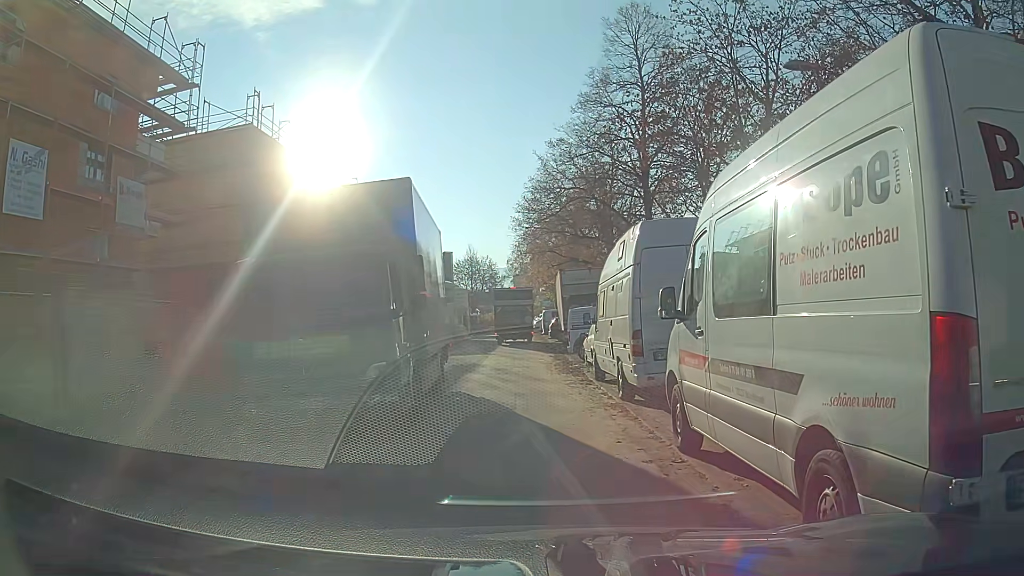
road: residential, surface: asphalt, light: Day
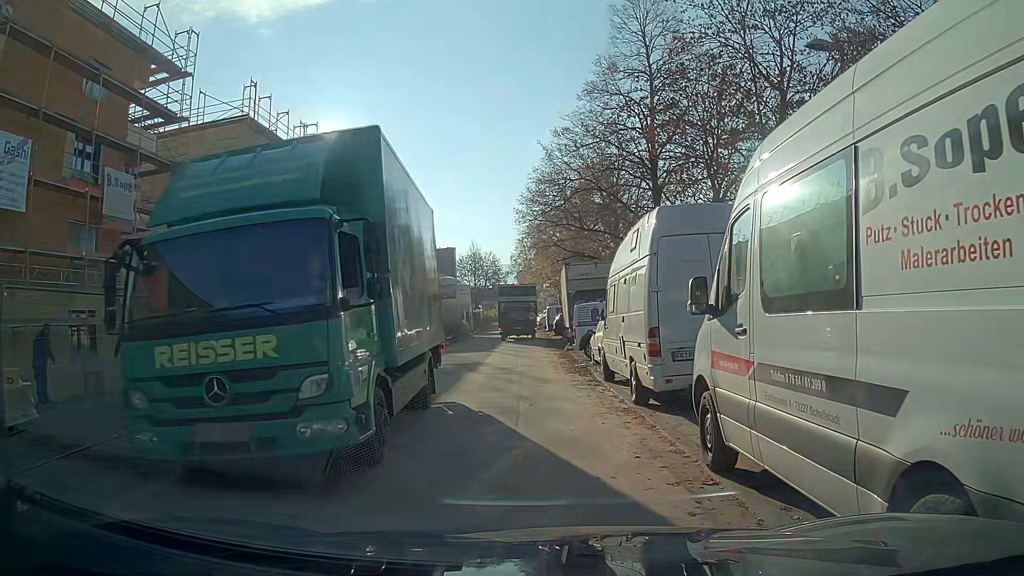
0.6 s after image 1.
(0.0, +1.0) m; 0°
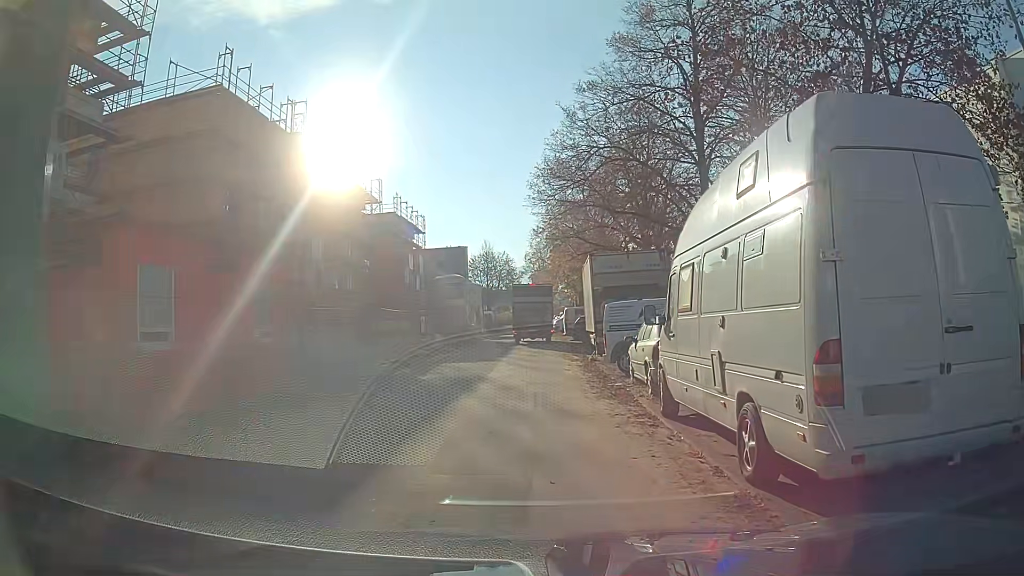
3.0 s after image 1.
(0.0, +5.2) m; -3°
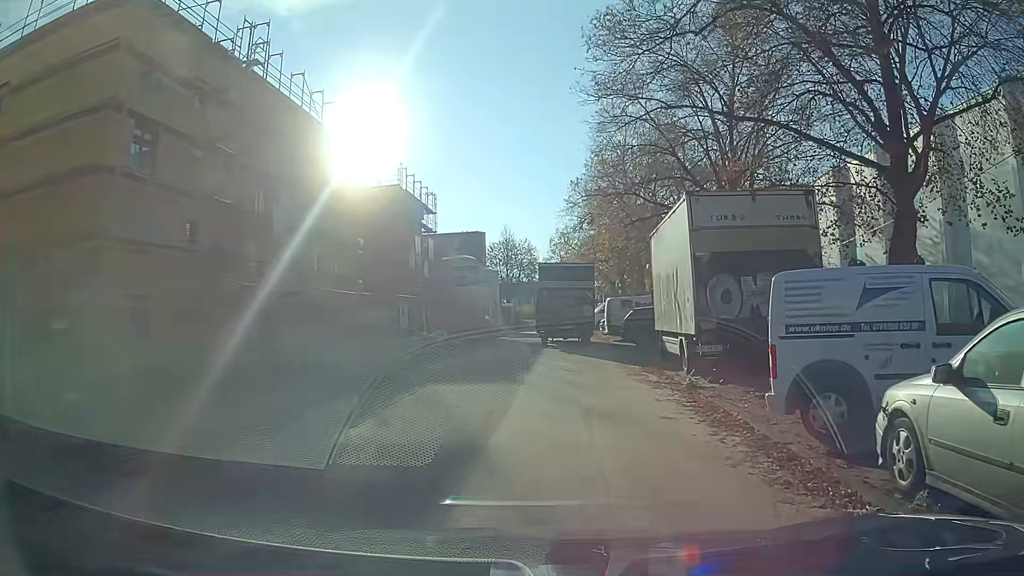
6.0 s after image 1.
(-0.2, +10.3) m; +1°
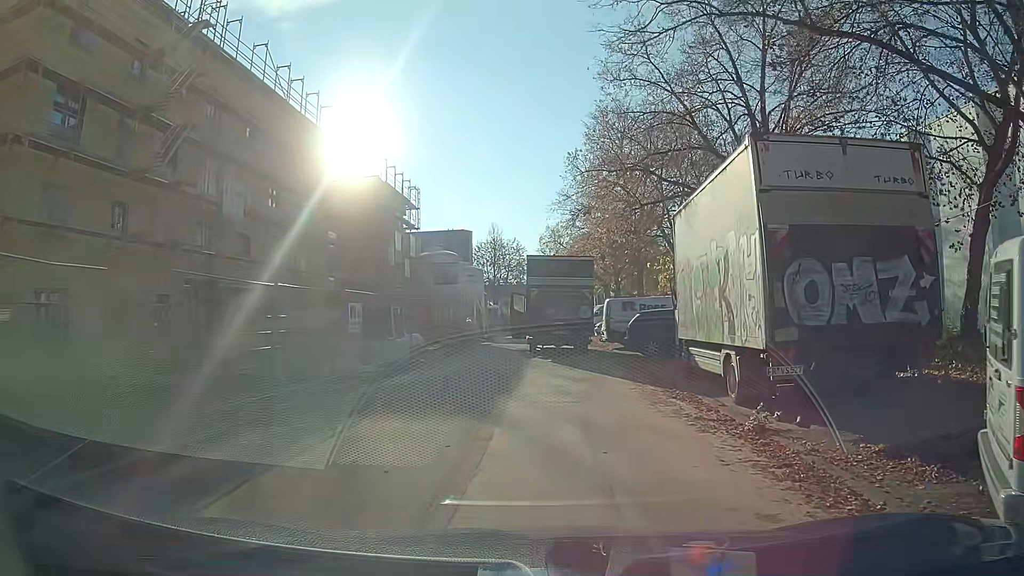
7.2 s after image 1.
(0.0, +4.2) m; -1°
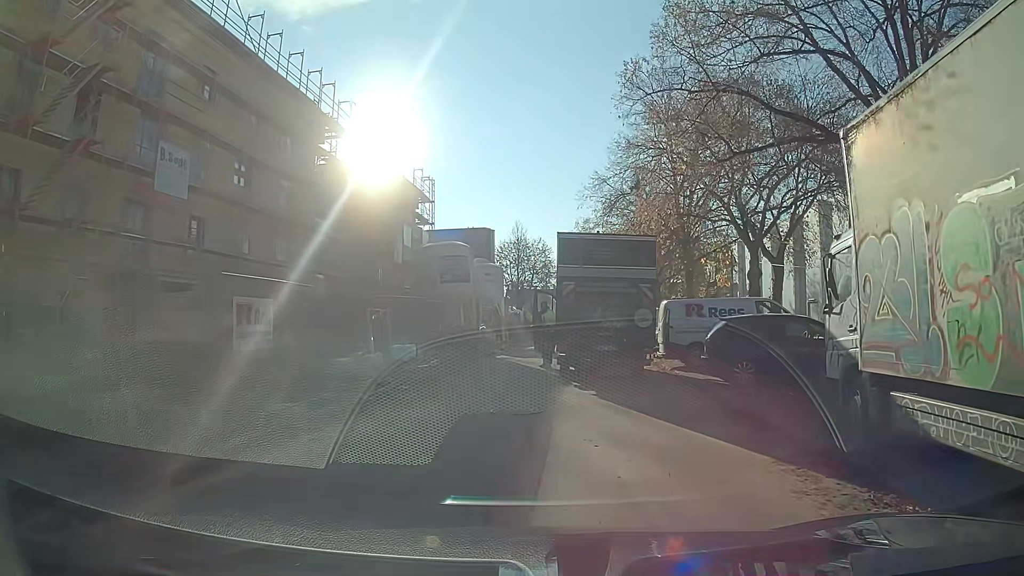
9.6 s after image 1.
(-0.1, +7.0) m; -1°
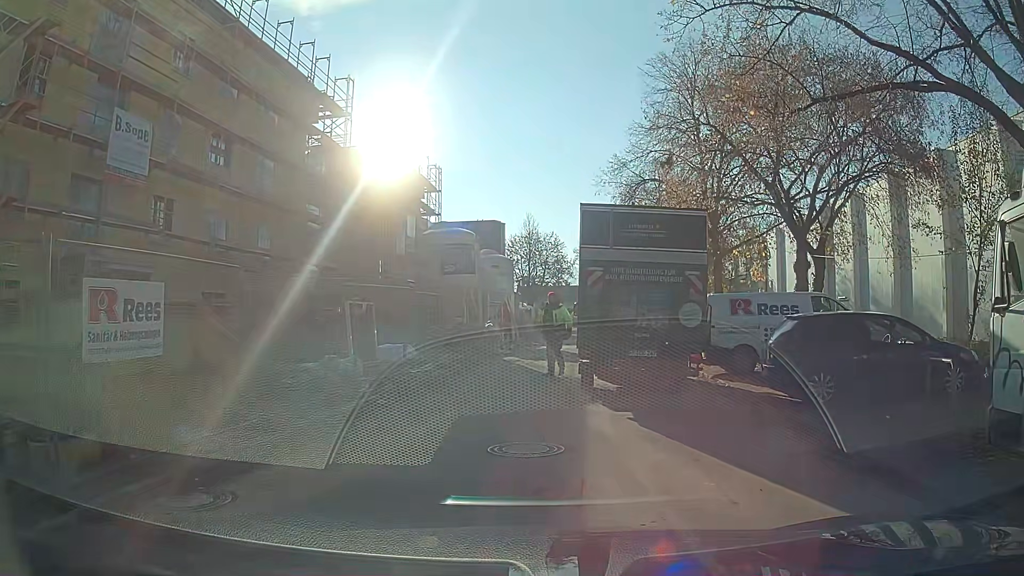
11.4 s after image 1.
(+0.1, +3.2) m; +2°
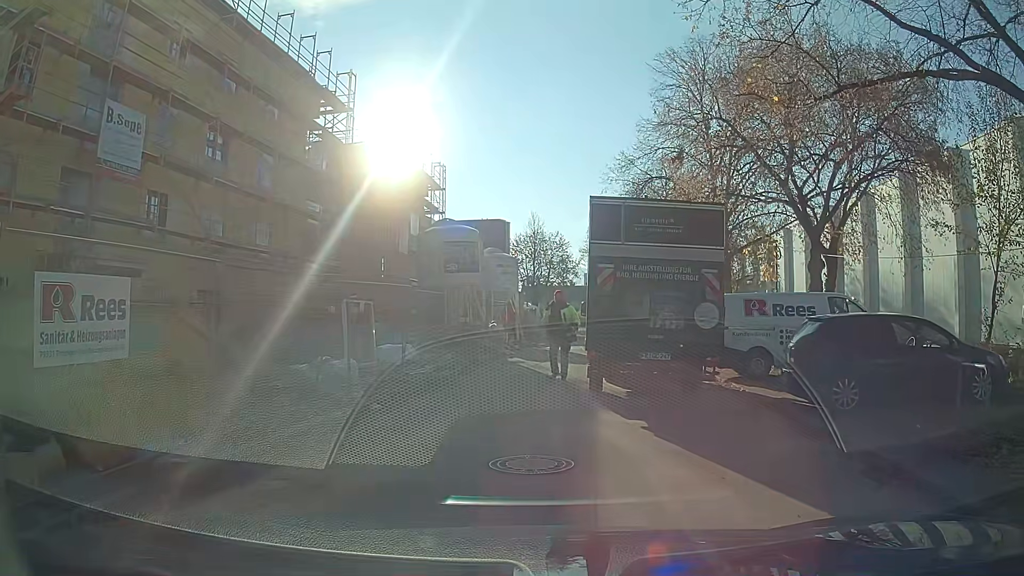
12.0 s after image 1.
(0.0, +0.7) m; 0°
